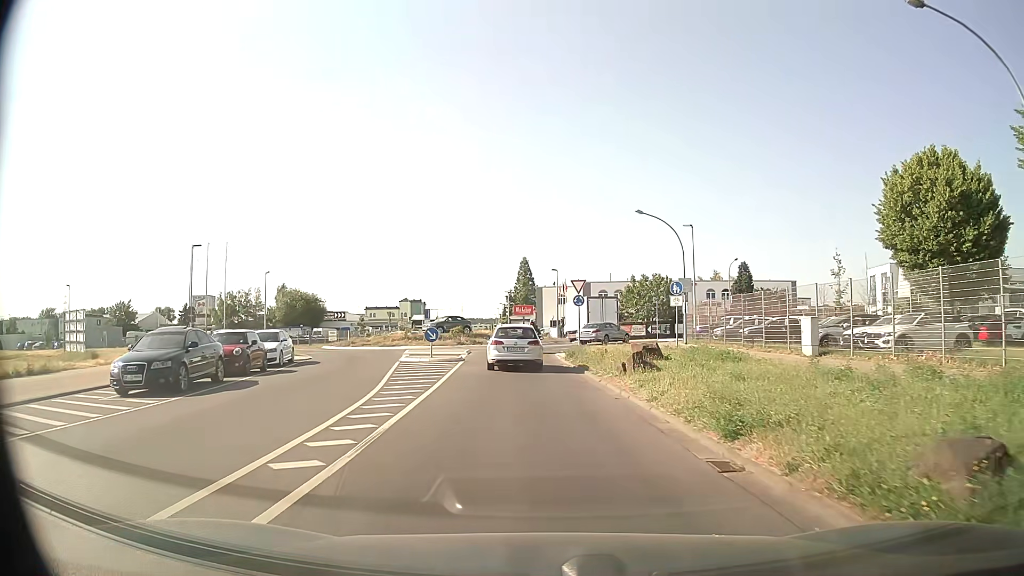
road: tertiary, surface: asphalt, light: Day
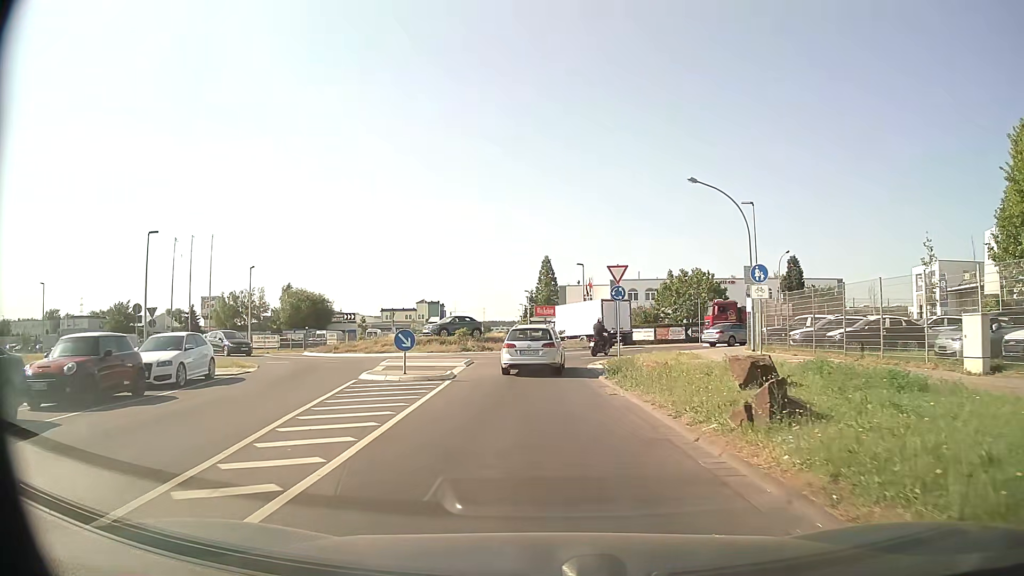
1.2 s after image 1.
(-0.1, +8.9) m; -2°
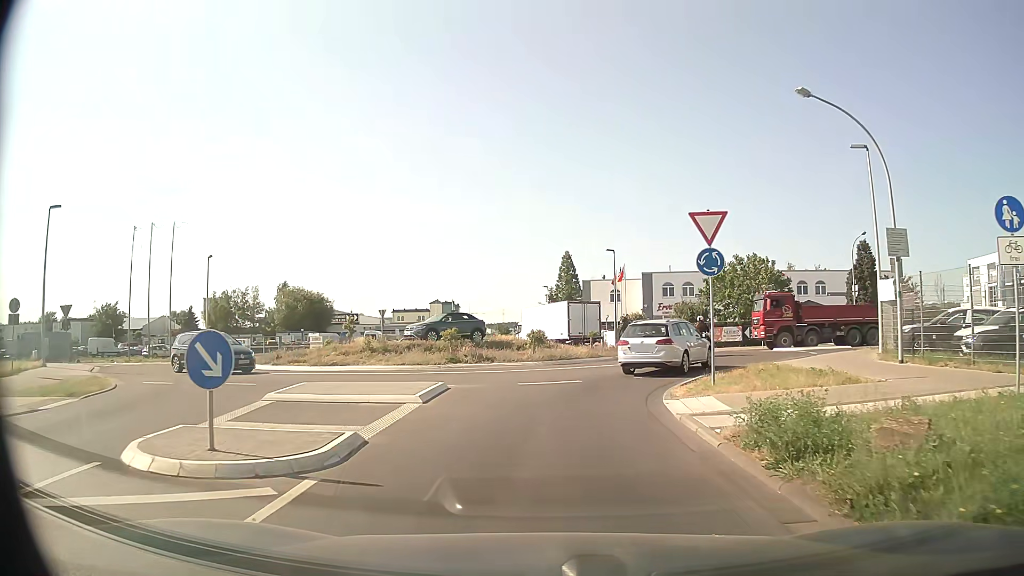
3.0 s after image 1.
(-0.2, +11.7) m; -1°
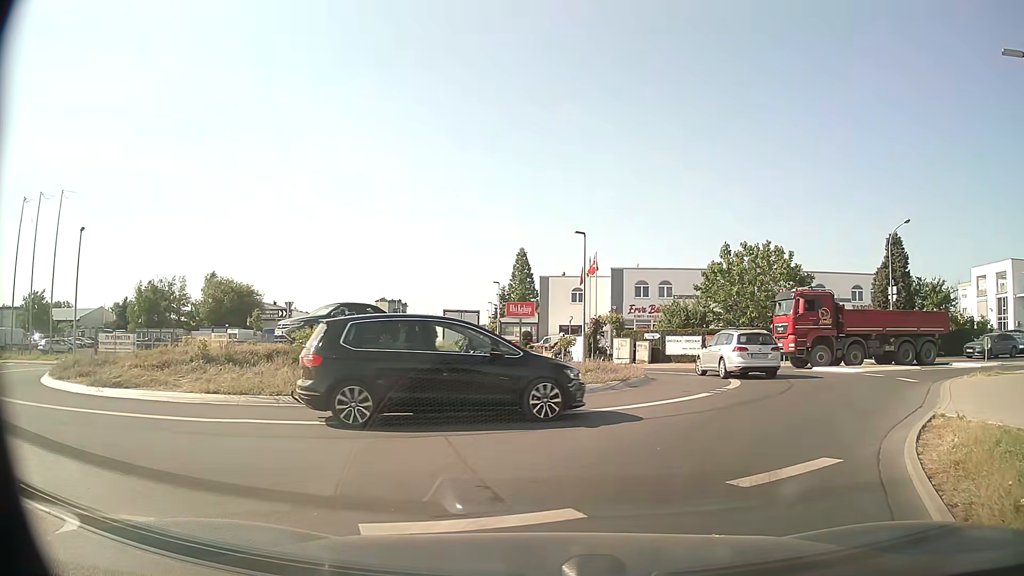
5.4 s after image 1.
(0.0, +11.5) m; +5°
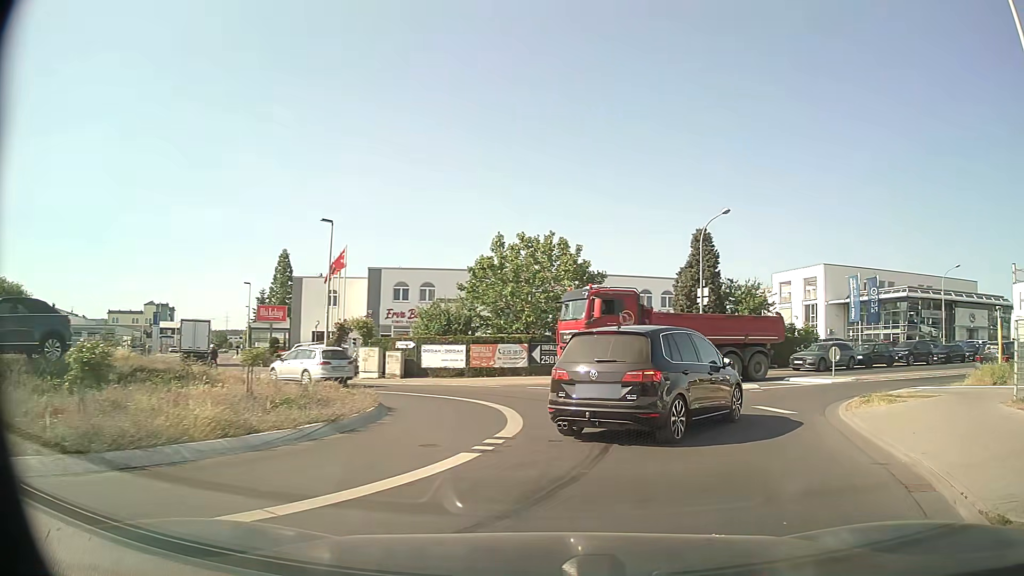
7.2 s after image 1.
(+0.8, +6.6) m; +18°
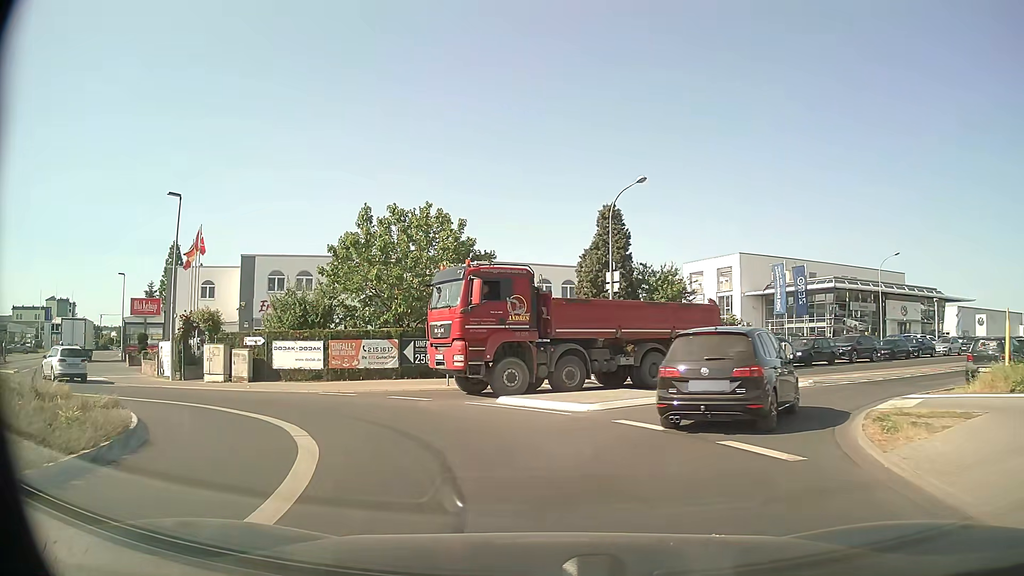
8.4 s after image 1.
(+0.6, +5.8) m; +8°
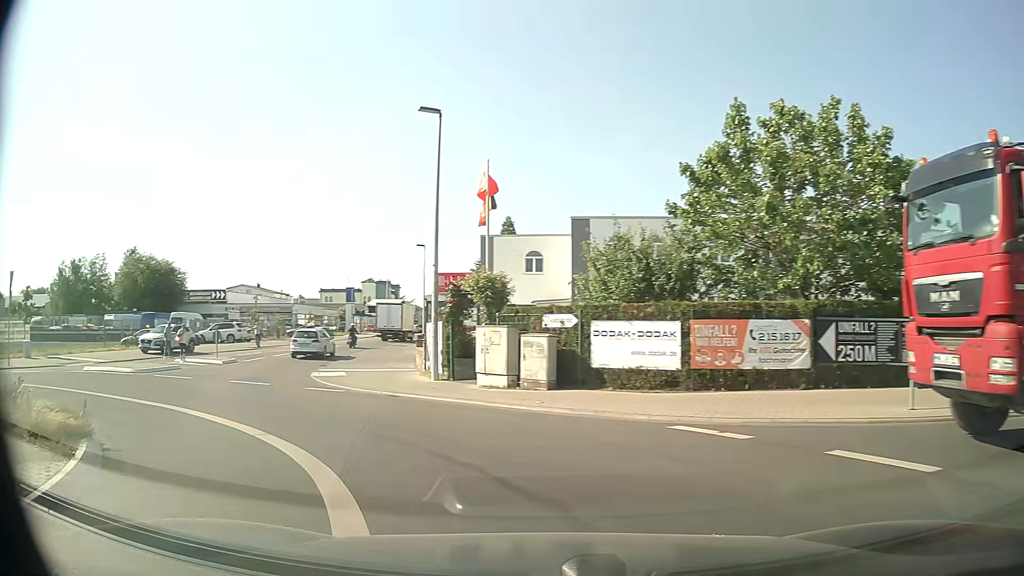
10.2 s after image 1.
(-2.3, +10.3) m; -30°
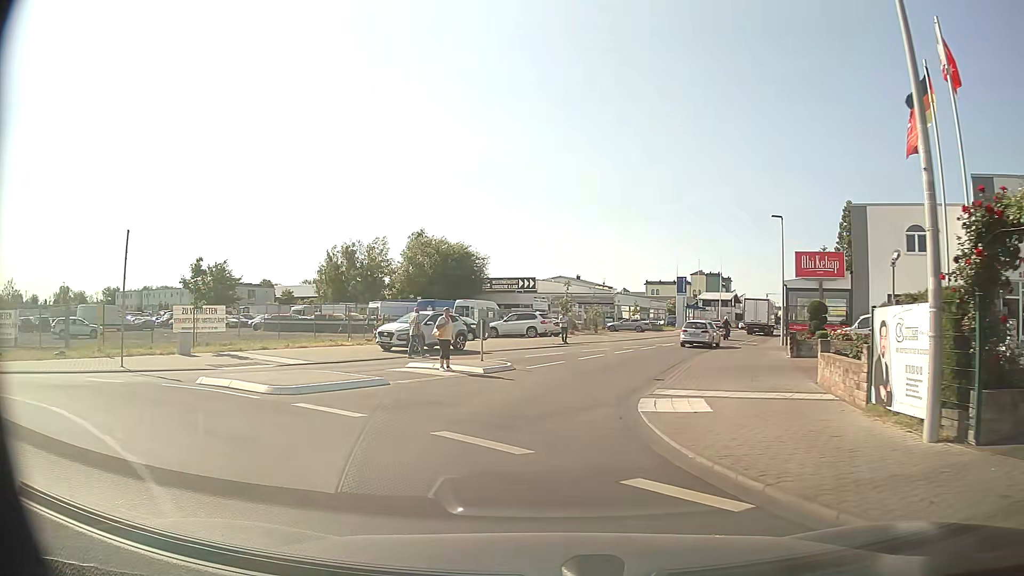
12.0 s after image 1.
(-3.1, +10.8) m; -29°
(0, +10) (+1, +20) (+5, +29) (+8, +39) (+12, +48) (+17, +57) (+21, +66) (+25, +75) (+29, +84) (+33, +93) m
